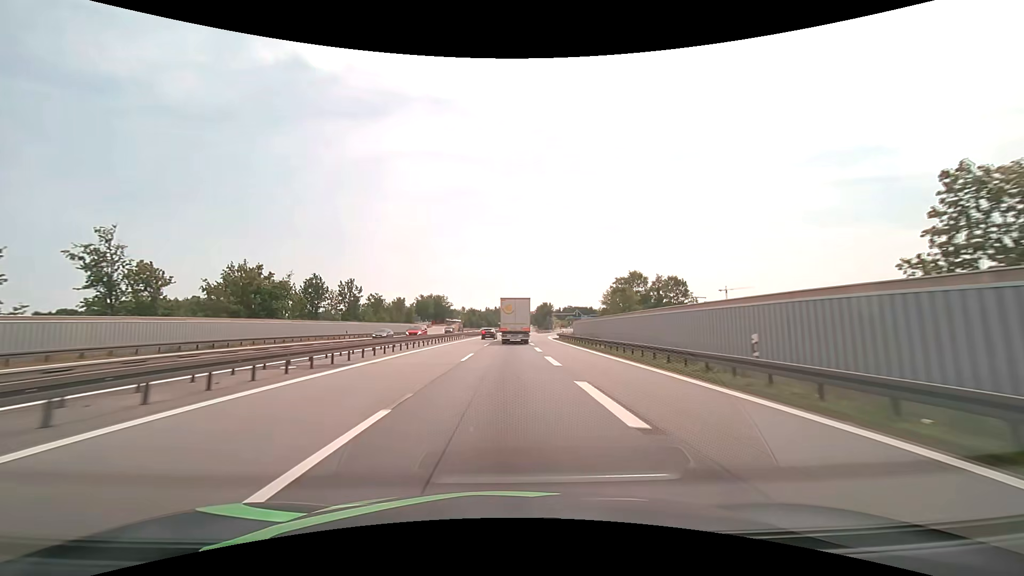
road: motorway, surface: asphalt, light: Day
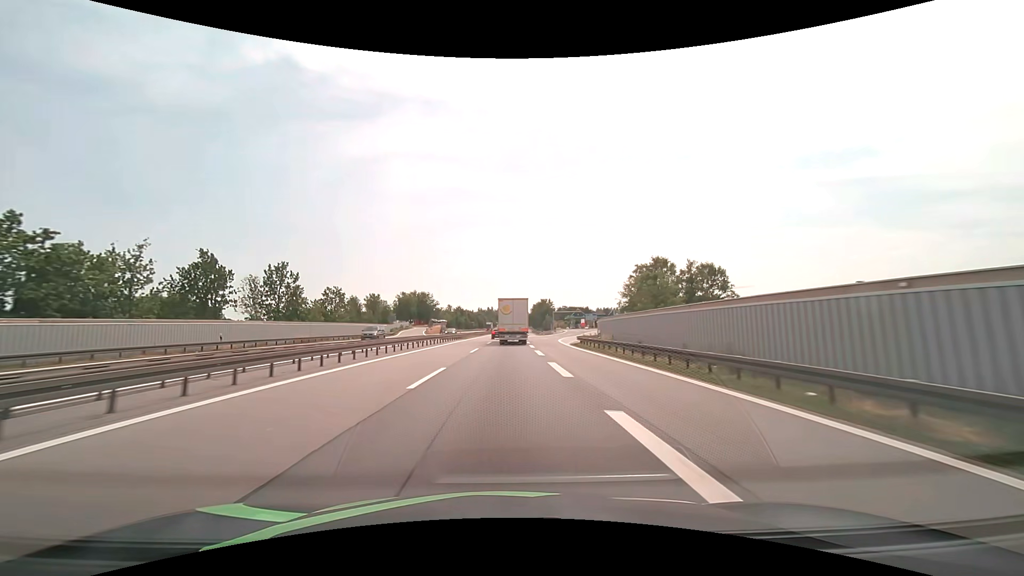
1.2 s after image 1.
(+0.3, +28.7) m; +1°
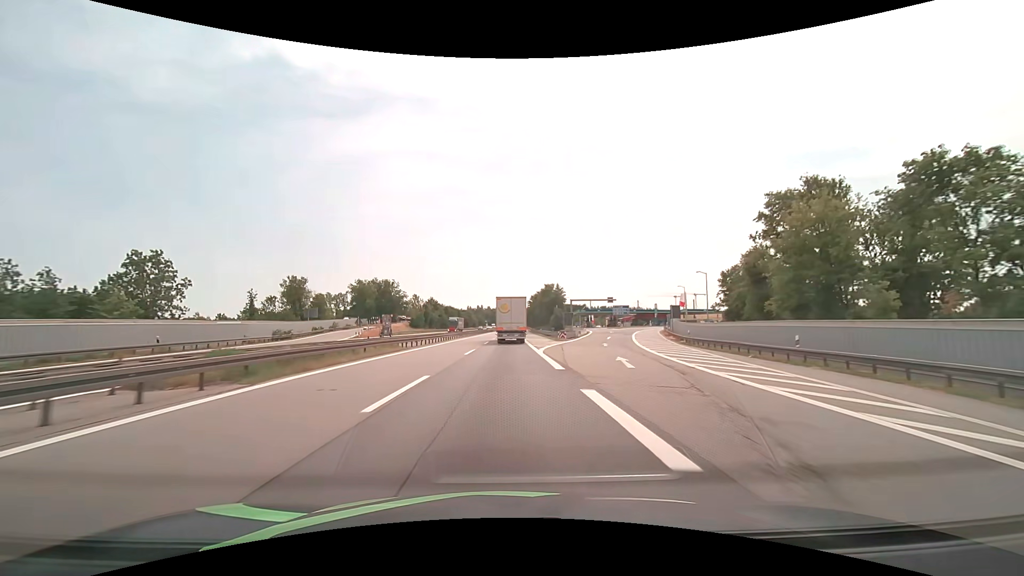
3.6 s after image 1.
(+0.3, +57.1) m; +1°
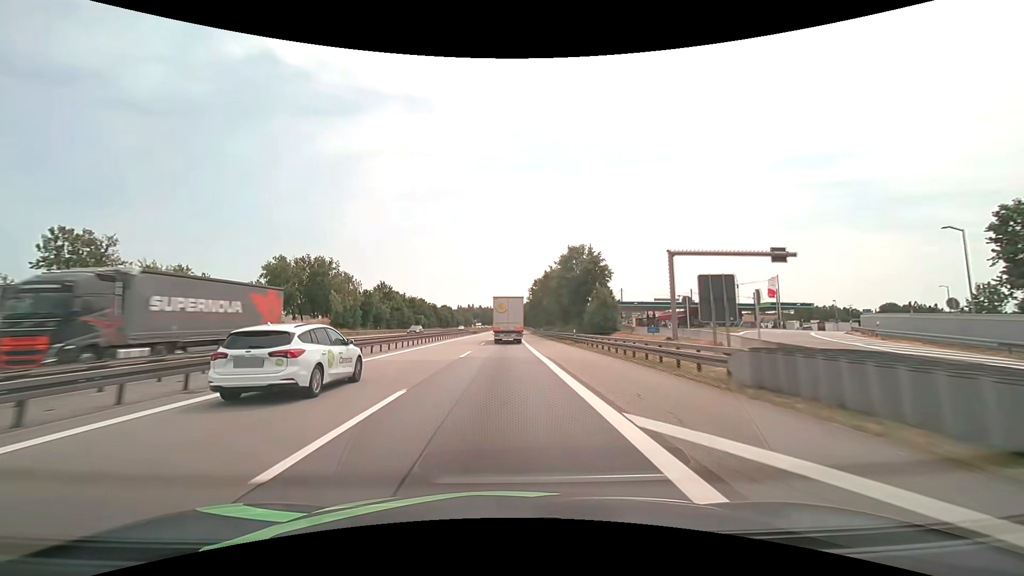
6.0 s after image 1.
(+0.3, +56.9) m; +1°
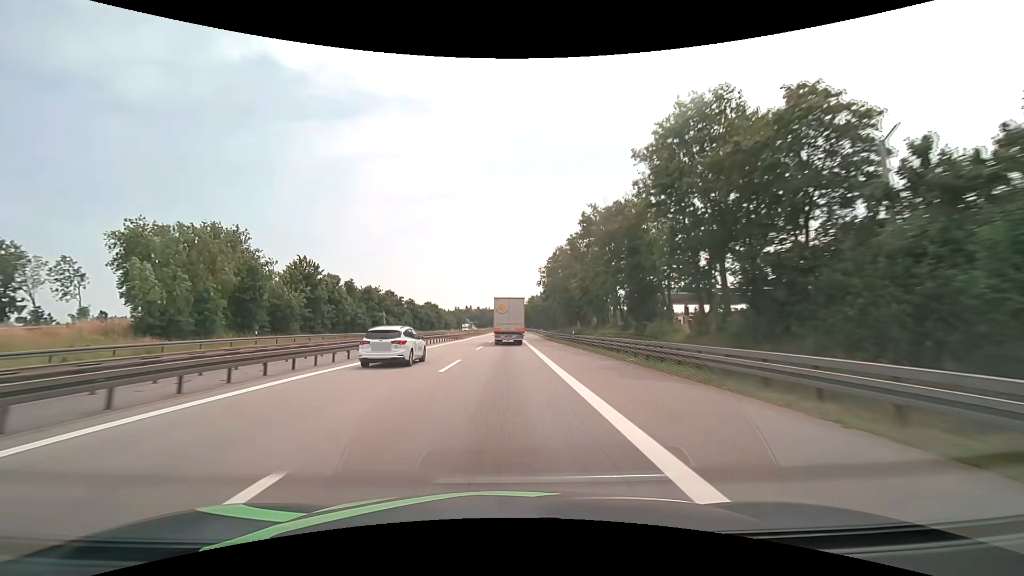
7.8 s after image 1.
(+0.1, +42.5) m; 0°
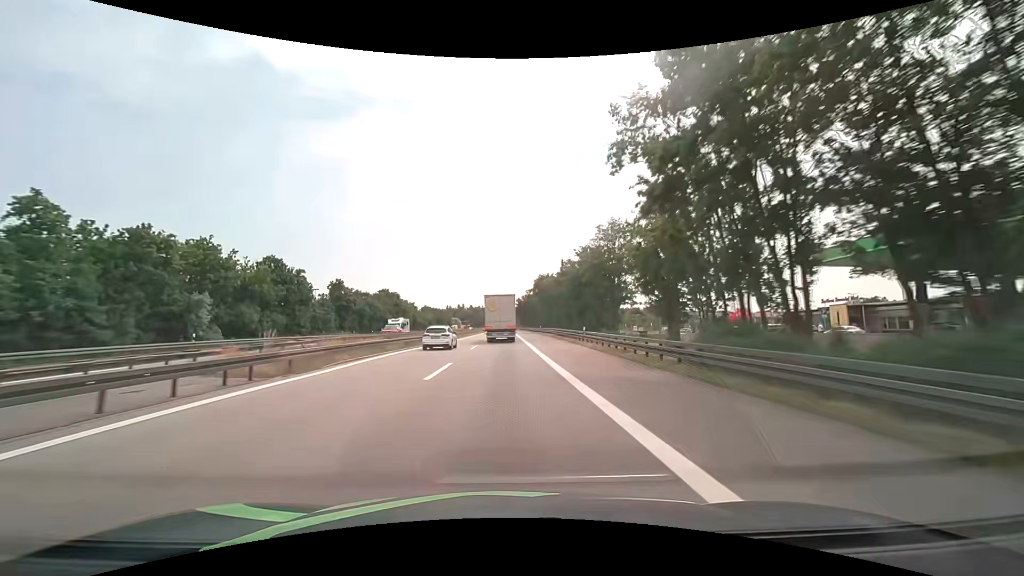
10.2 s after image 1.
(+0.3, +56.4) m; +1°
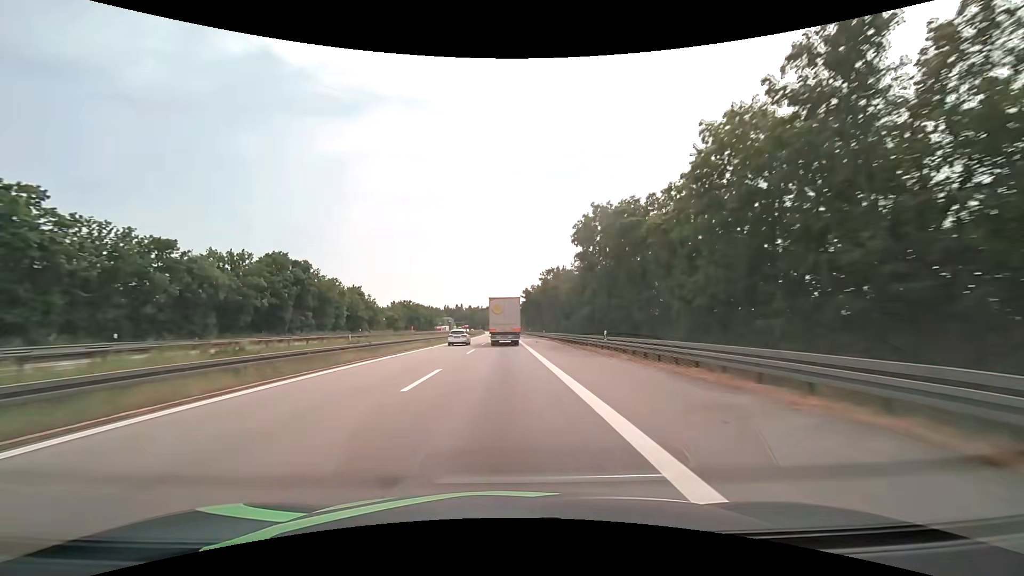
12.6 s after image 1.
(-0.2, +55.9) m; 0°
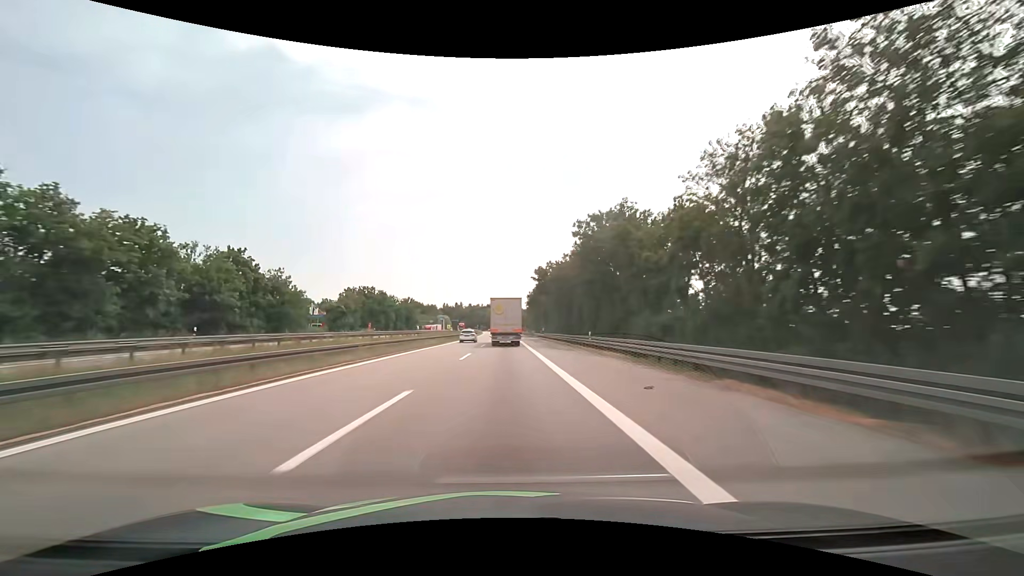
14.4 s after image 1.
(0.0, +41.6) m; 0°
(0, +10) (0, +20) (0, +30) (0, +40) (0, +50) (-1, +60) (-1, +70) (-1, +80) (-1, +90) (-1, +100) m
